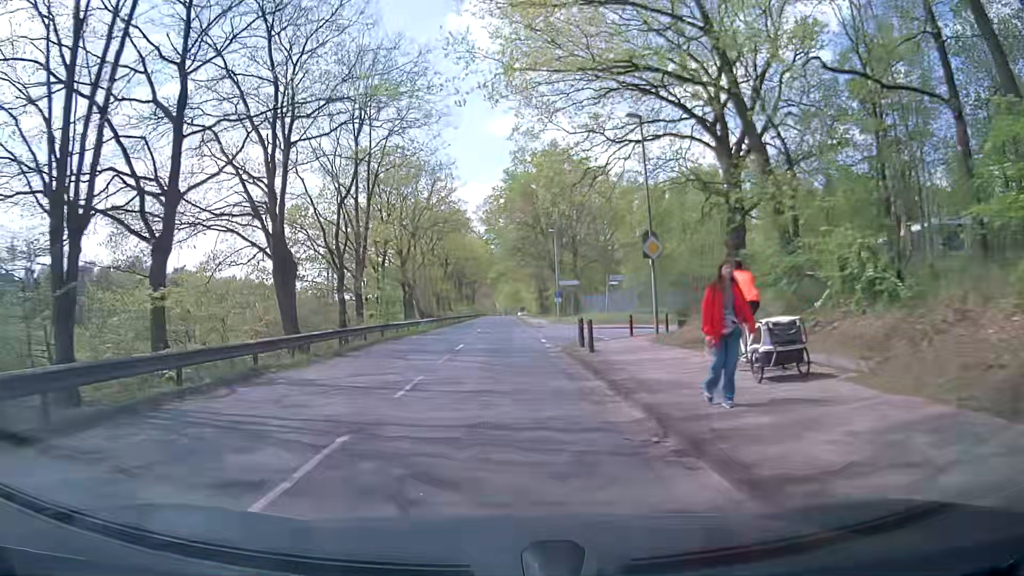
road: tertiary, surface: asphalt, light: Day
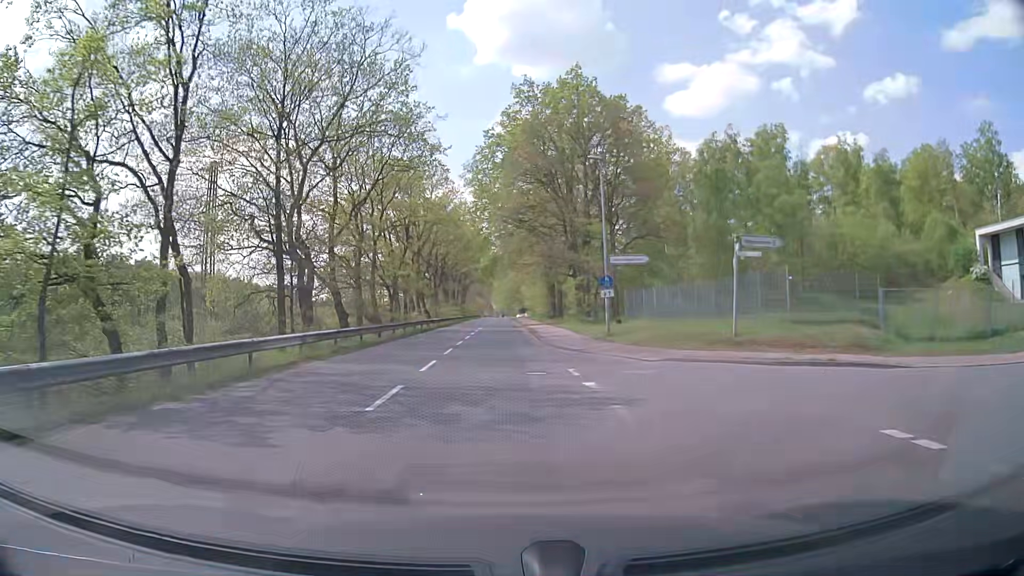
(-0.1, +28.4) m; 0°
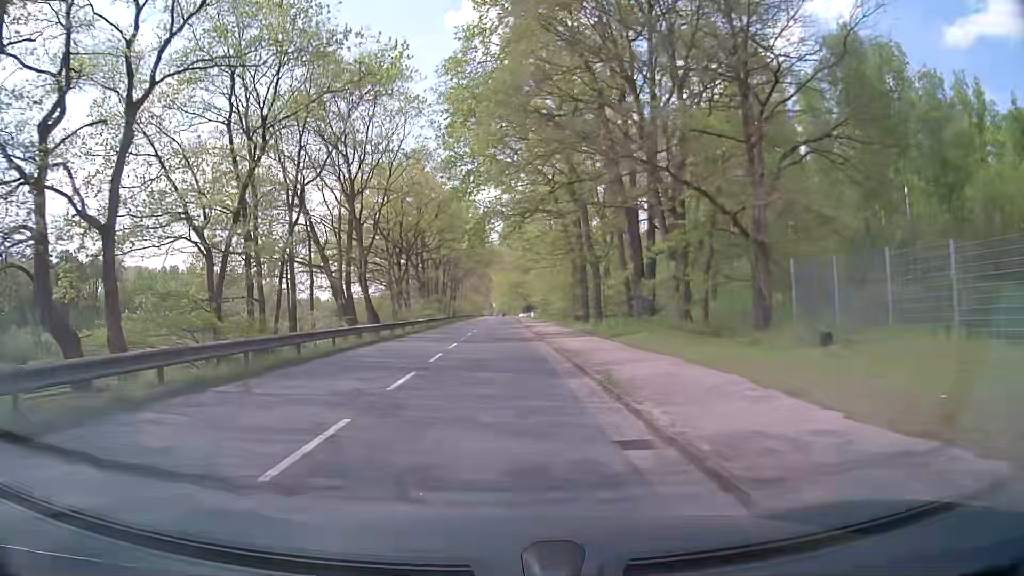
(-0.1, +28.4) m; -1°
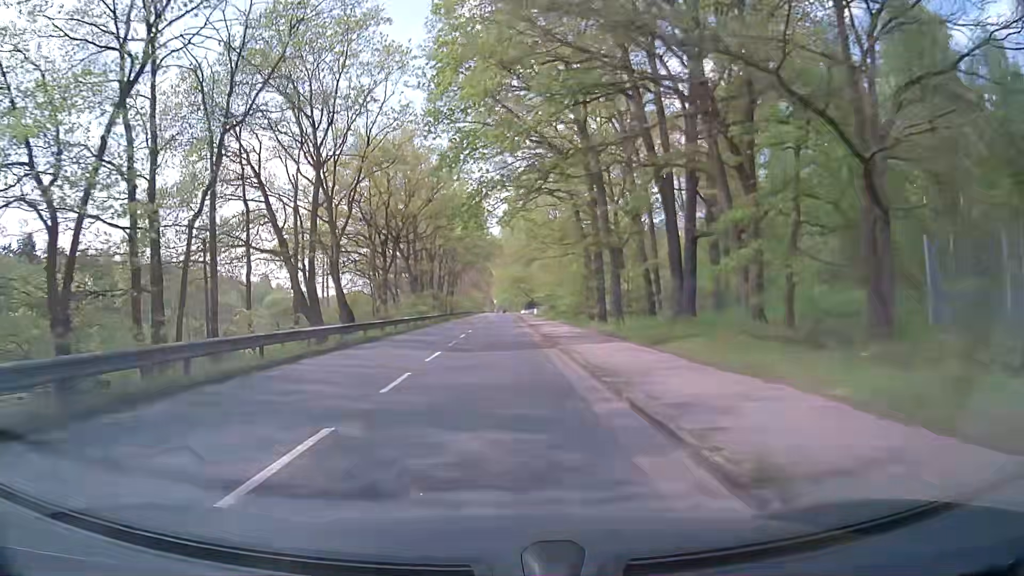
(+0.1, +7.1) m; +1°
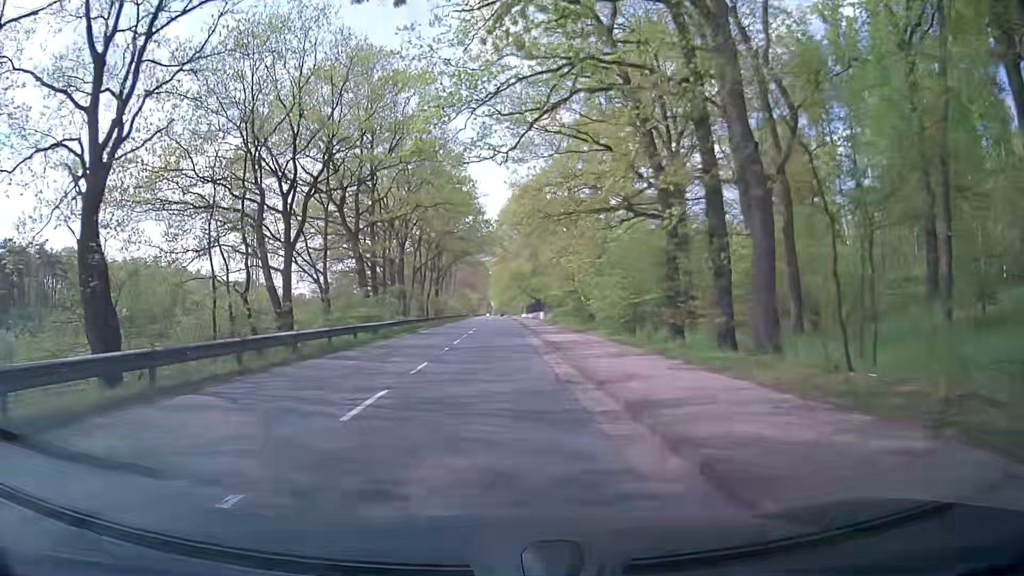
(0.0, +21.3) m; 0°
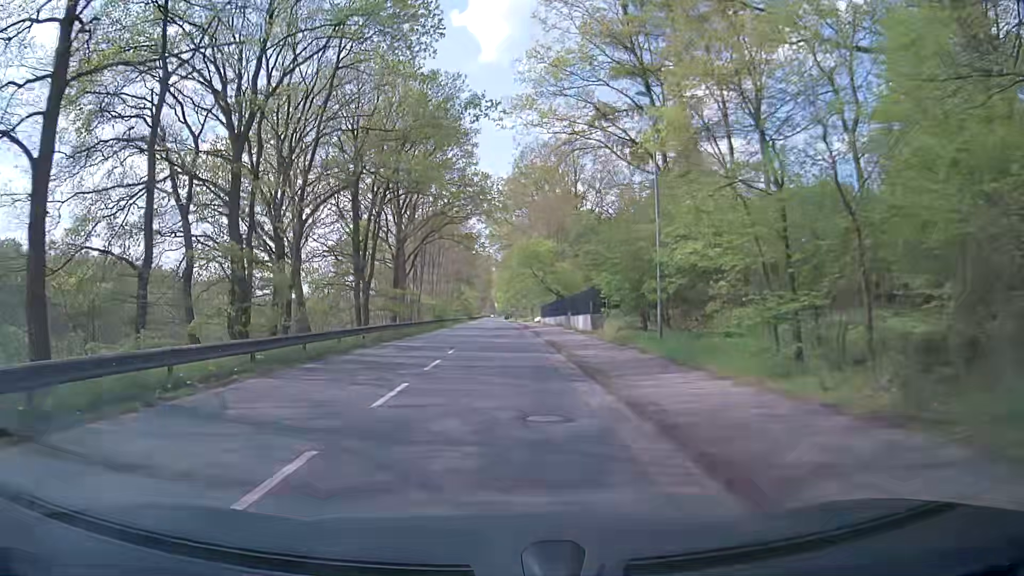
(+0.1, +35.6) m; 0°
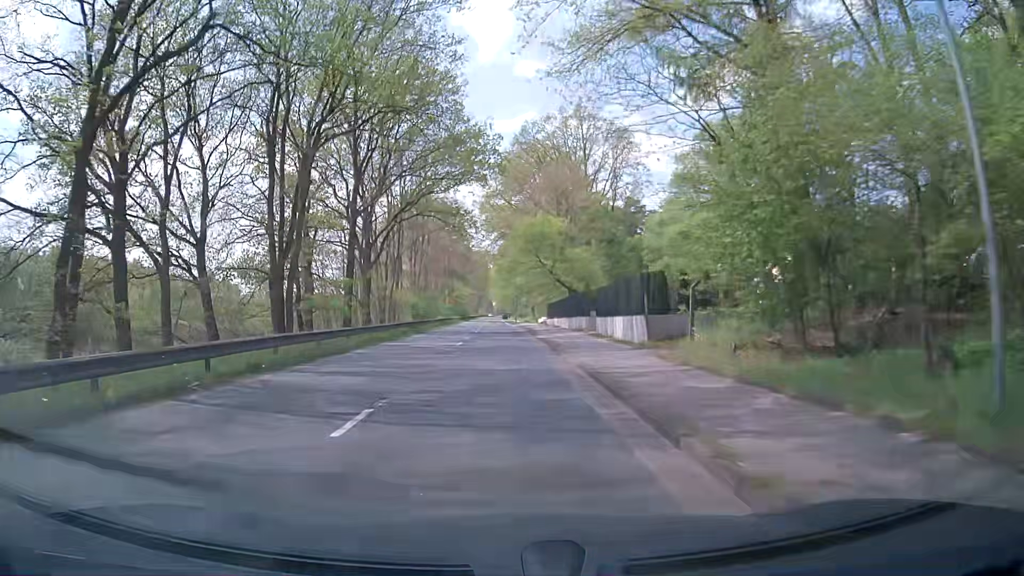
(+0.1, +14.6) m; 0°
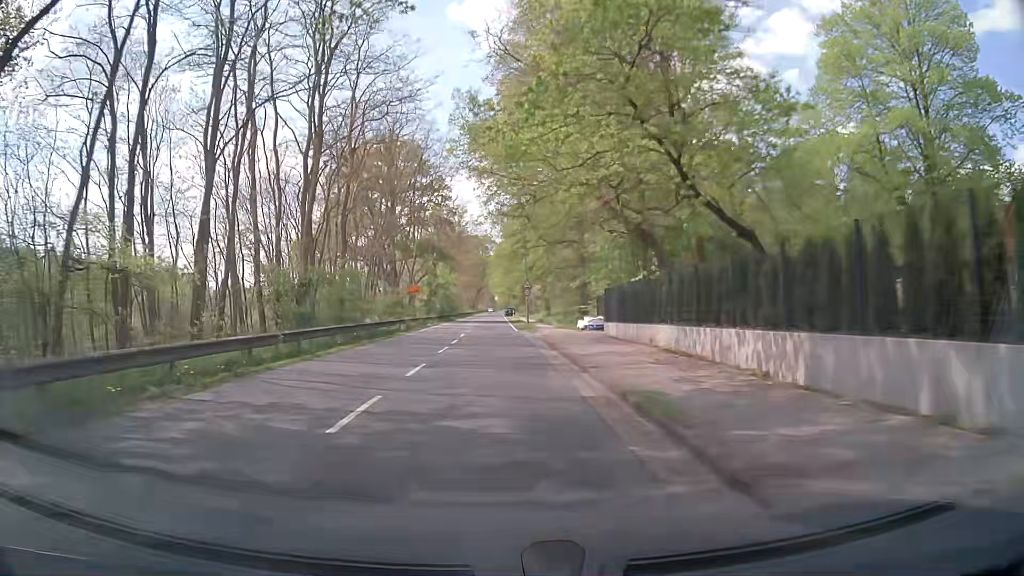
(+0.1, +37.3) m; 0°
(0, +10) (0, +20) (0, +30) (-1, +40) (-1, +50) (-1, +60) (-1, +70) (-1, +80) (-2, +90) (-2, +100) m
